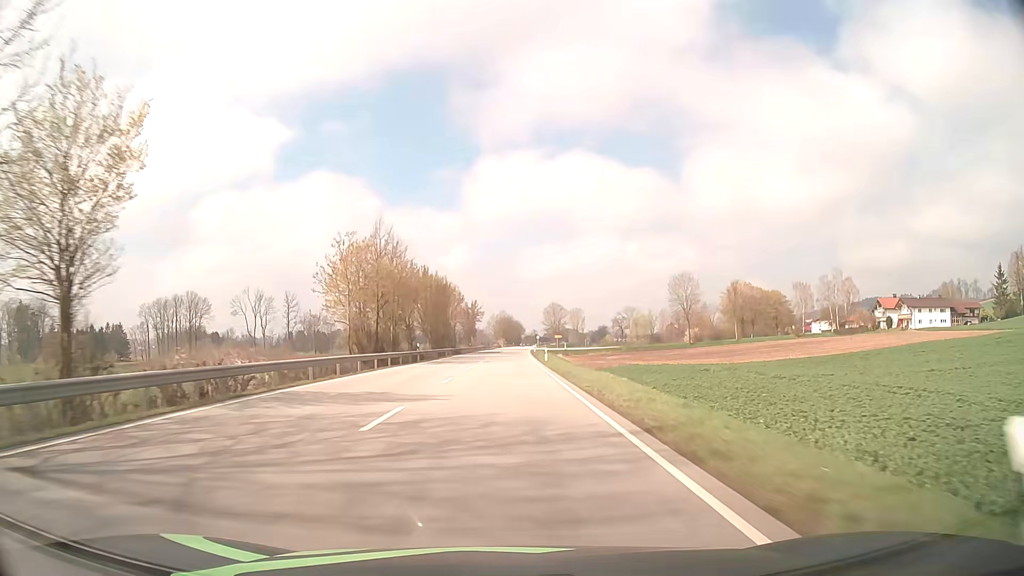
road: primary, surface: asphalt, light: Day
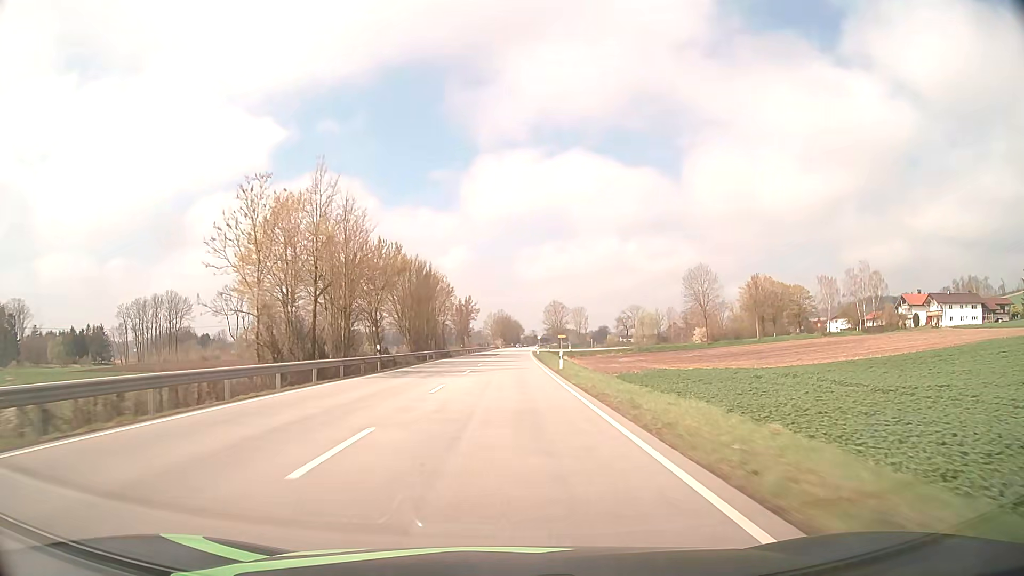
(0.0, +15.8) m; 0°
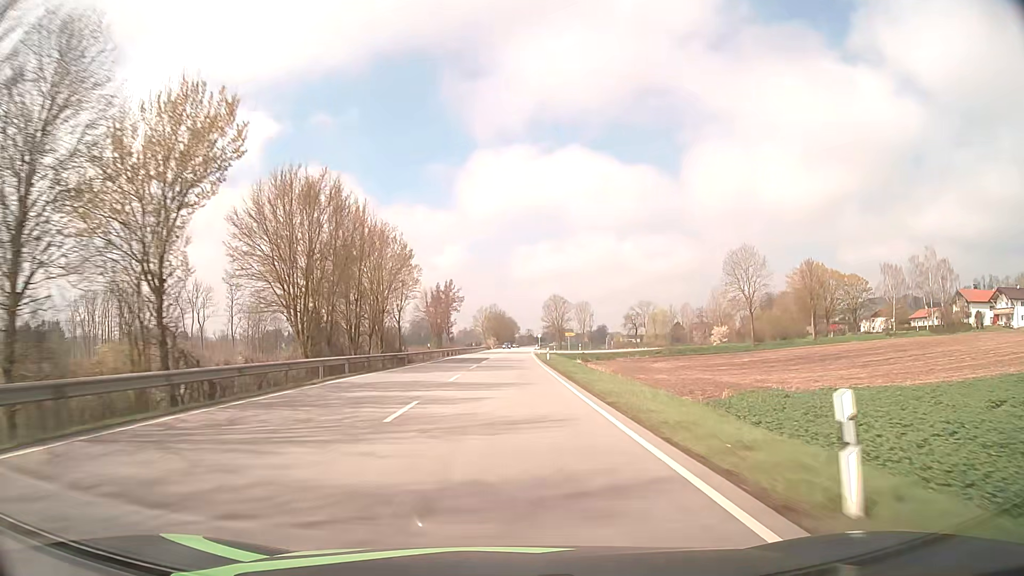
(+0.1, +31.6) m; 0°
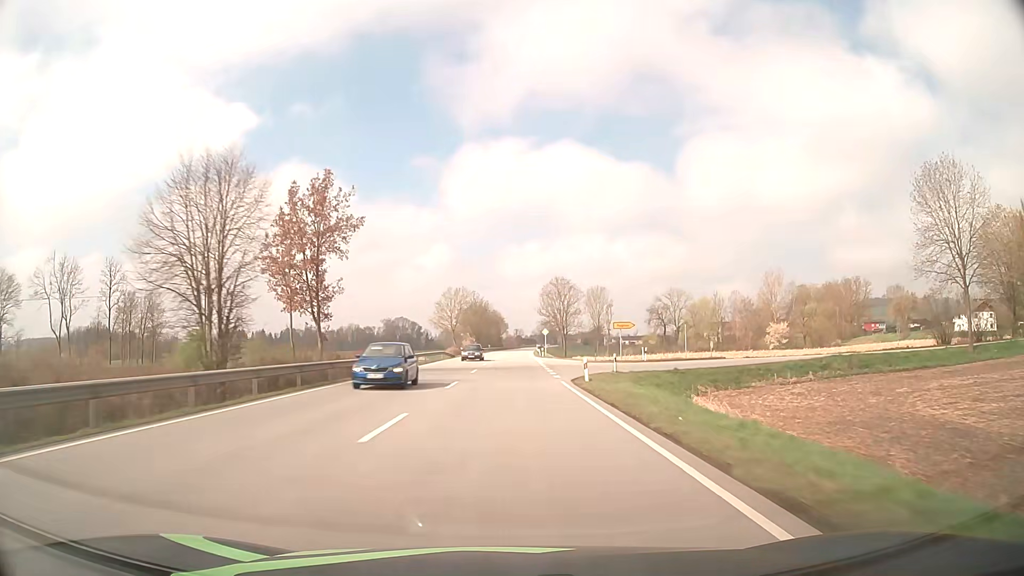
(+0.6, +63.3) m; +1°
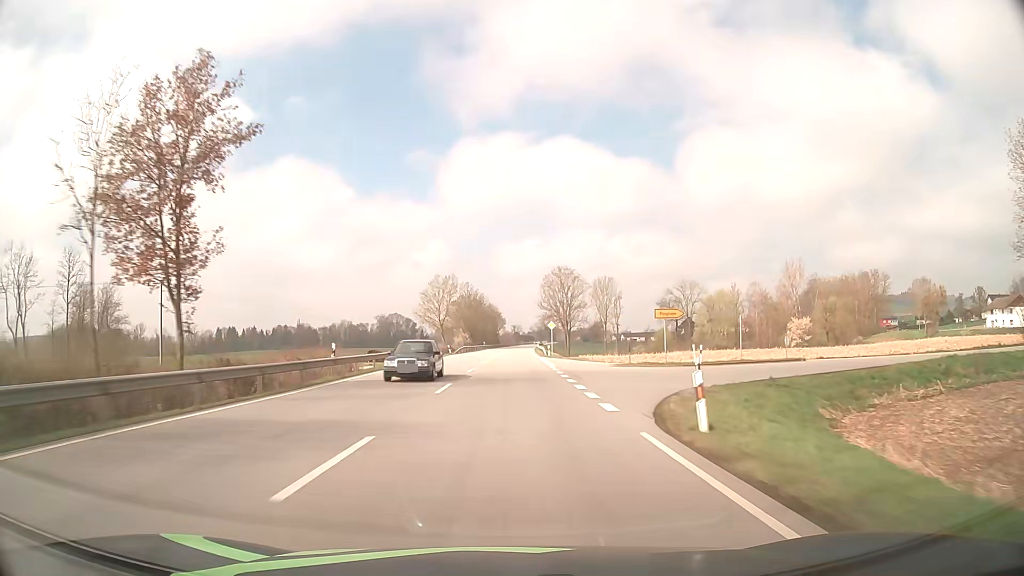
(0.0, +15.8) m; 0°
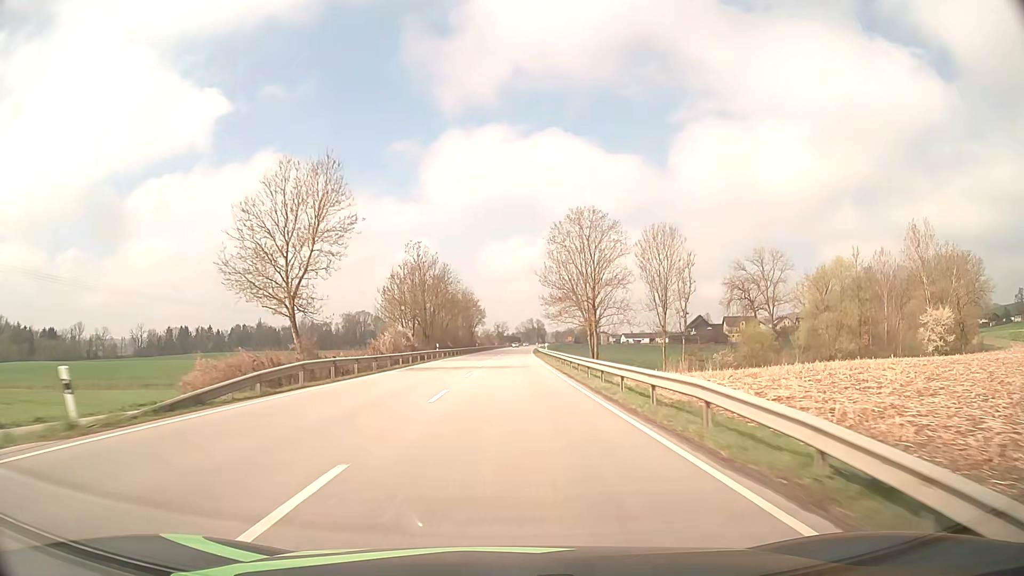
(+0.6, +63.2) m; +1°
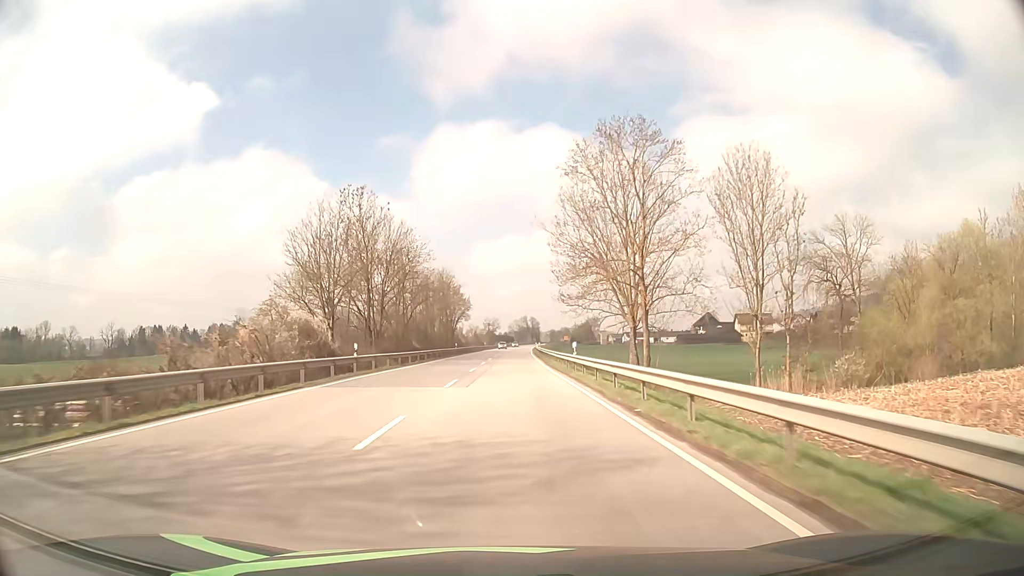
(+0.2, +31.6) m; +1°
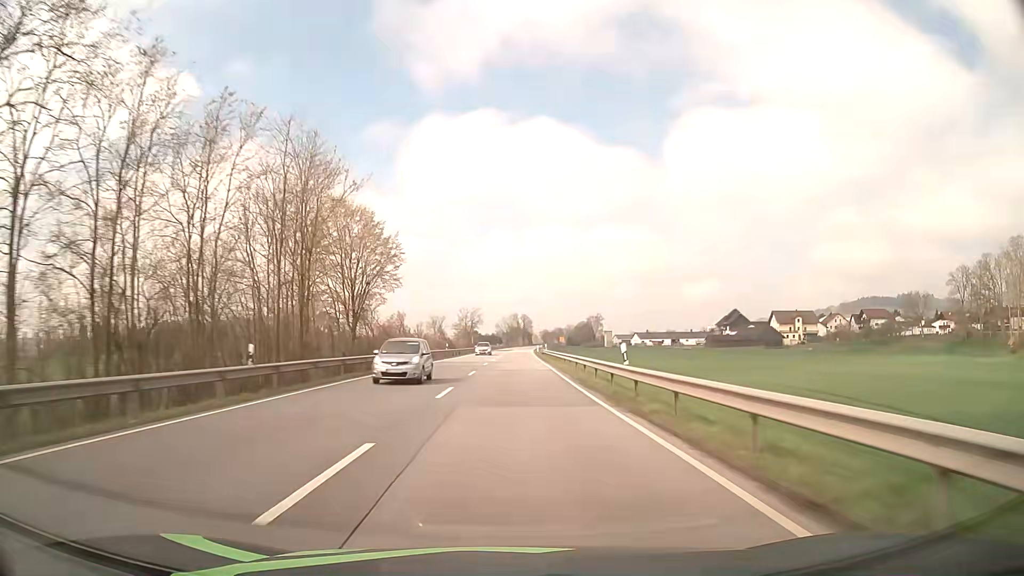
(+0.5, +63.2) m; +1°
(0, +10) (0, +20) (0, +30) (0, +40) (0, +50) (+1, +60) (+1, +70) (+1, +80) (+1, +90) (+2, +100) m
